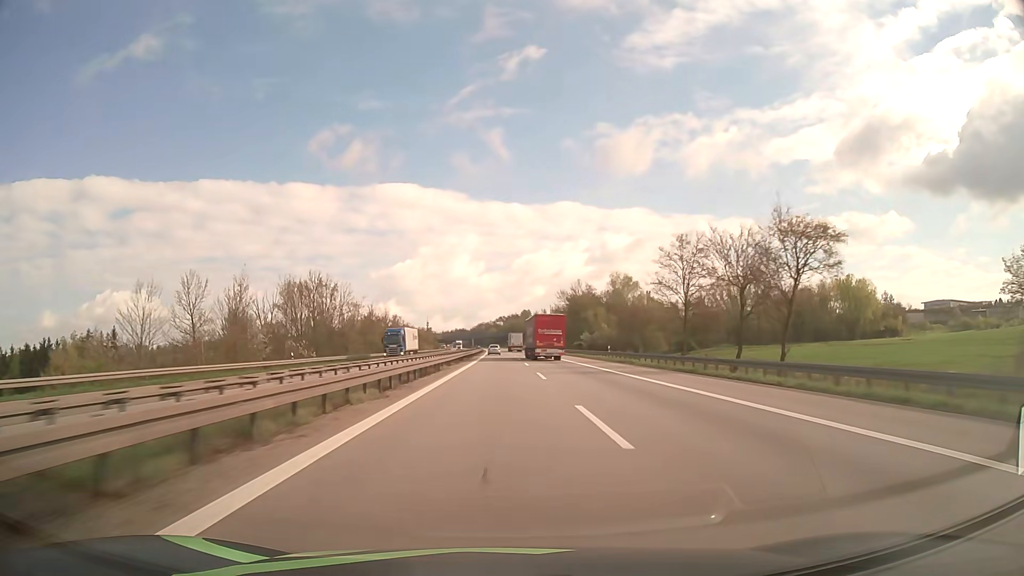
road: motorway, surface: asphalt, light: Day
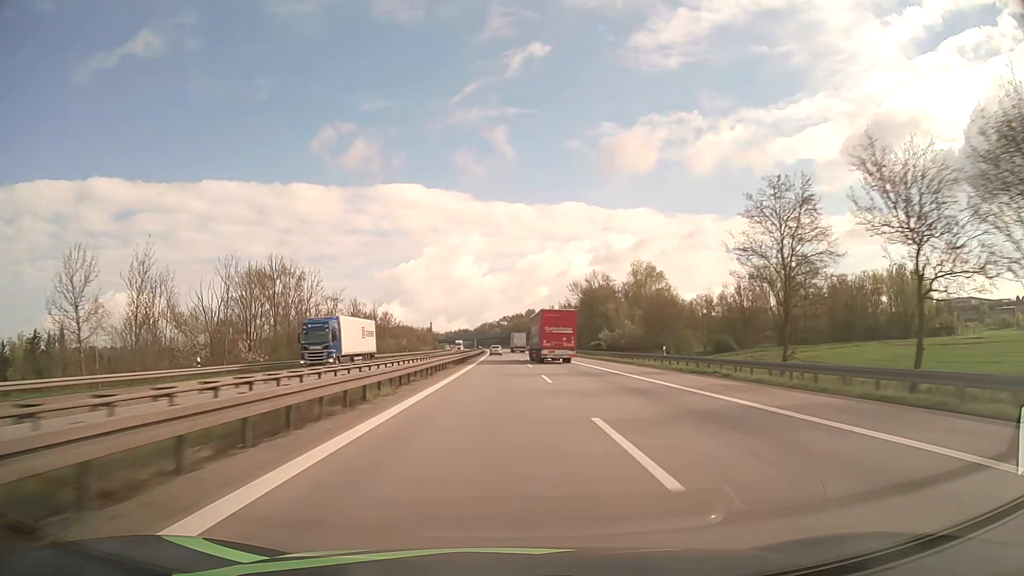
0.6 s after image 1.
(0.0, +20.5) m; 0°
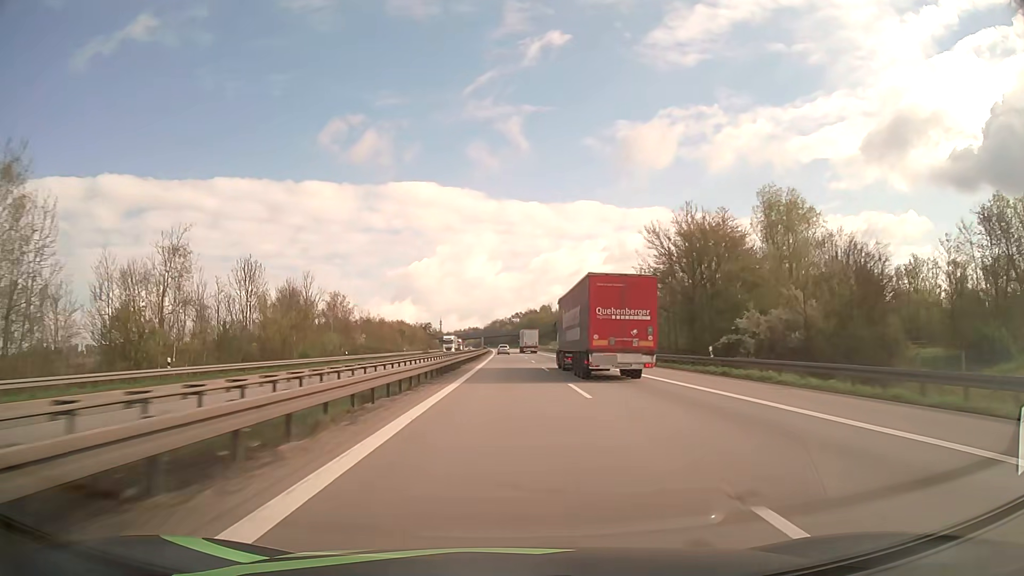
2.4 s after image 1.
(-0.6, +61.7) m; -1°
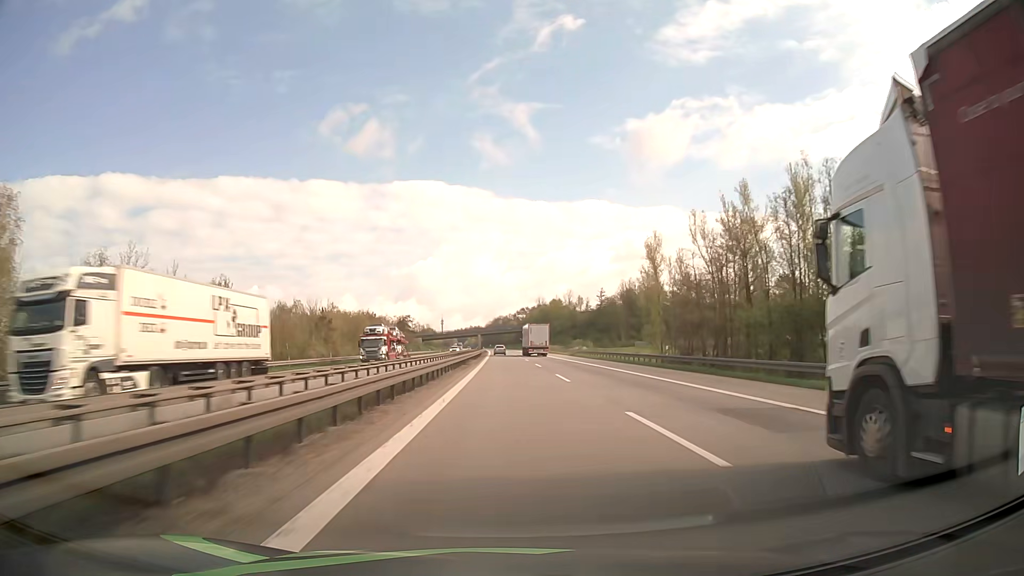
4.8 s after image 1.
(-0.4, +82.7) m; 0°
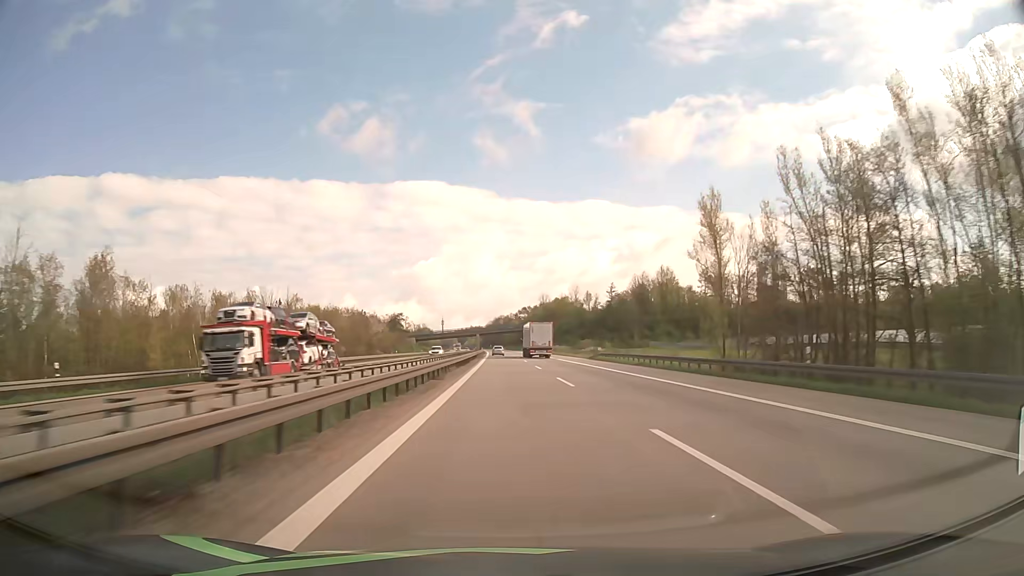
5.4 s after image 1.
(0.0, +20.8) m; 0°
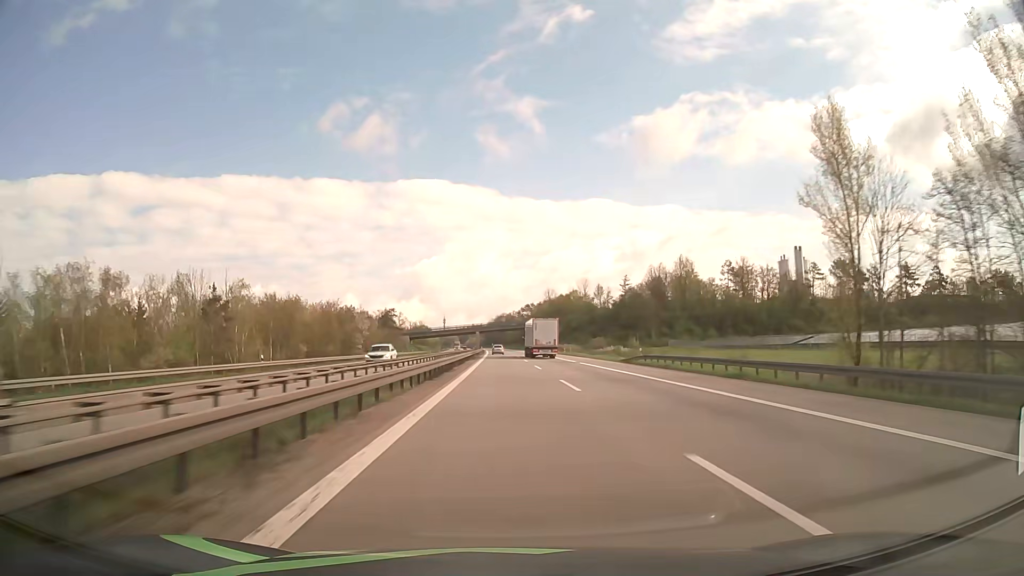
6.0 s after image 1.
(-0.1, +20.8) m; 0°
